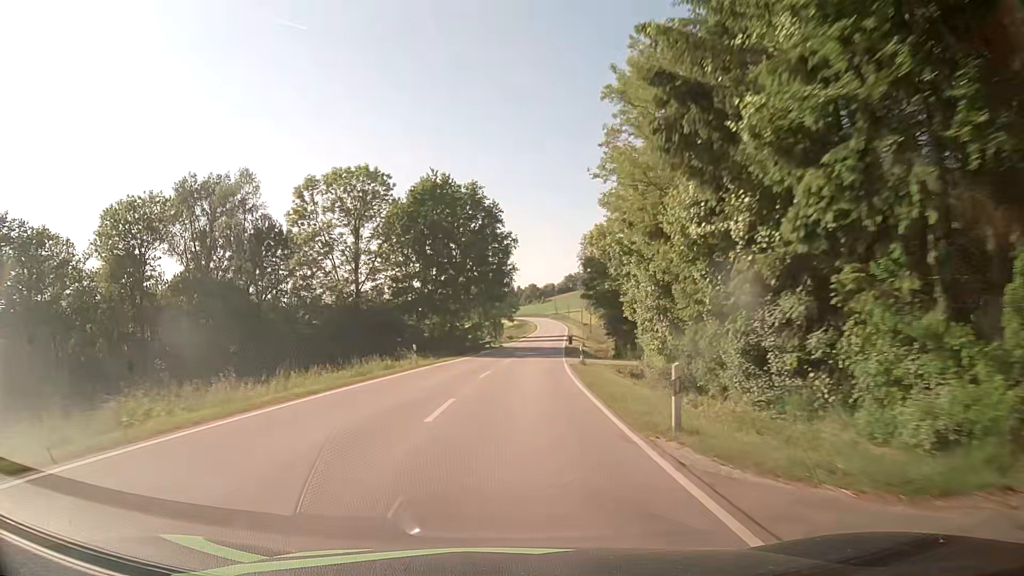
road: secondary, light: Day
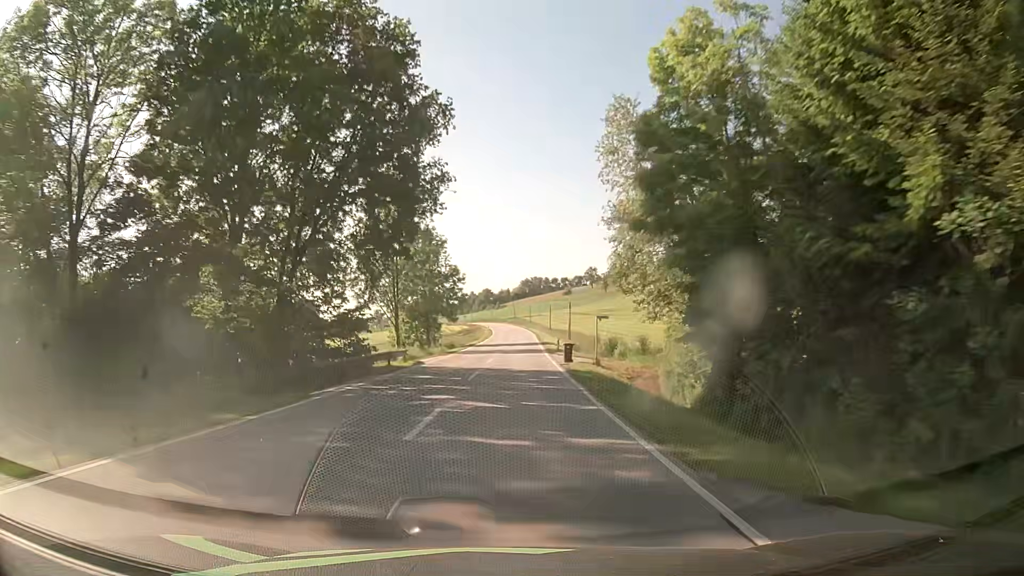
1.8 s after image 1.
(+1.7, +37.6) m; +4°
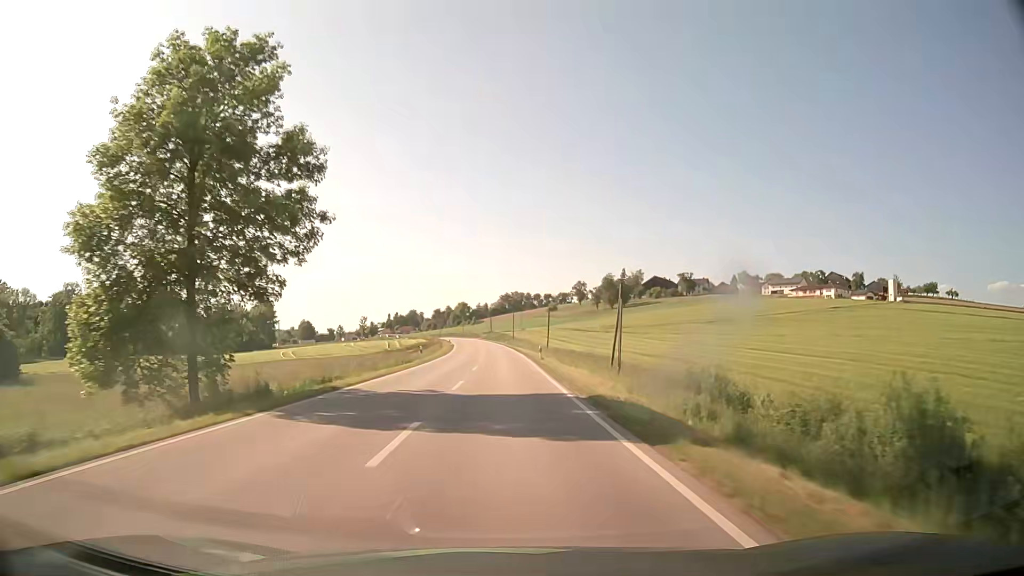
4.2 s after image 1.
(+1.1, +49.8) m; +2°
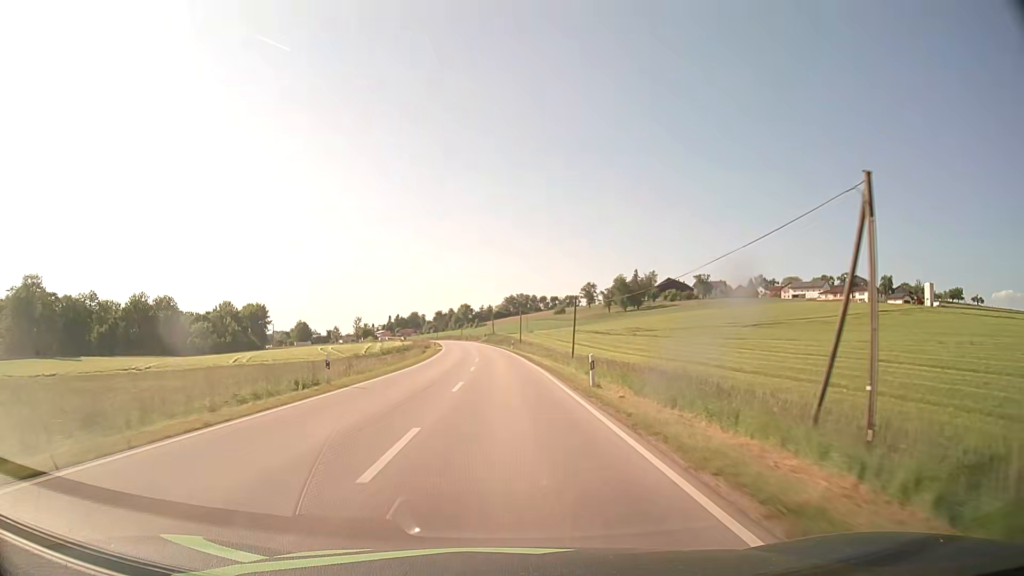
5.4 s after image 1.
(0.0, +24.7) m; 0°
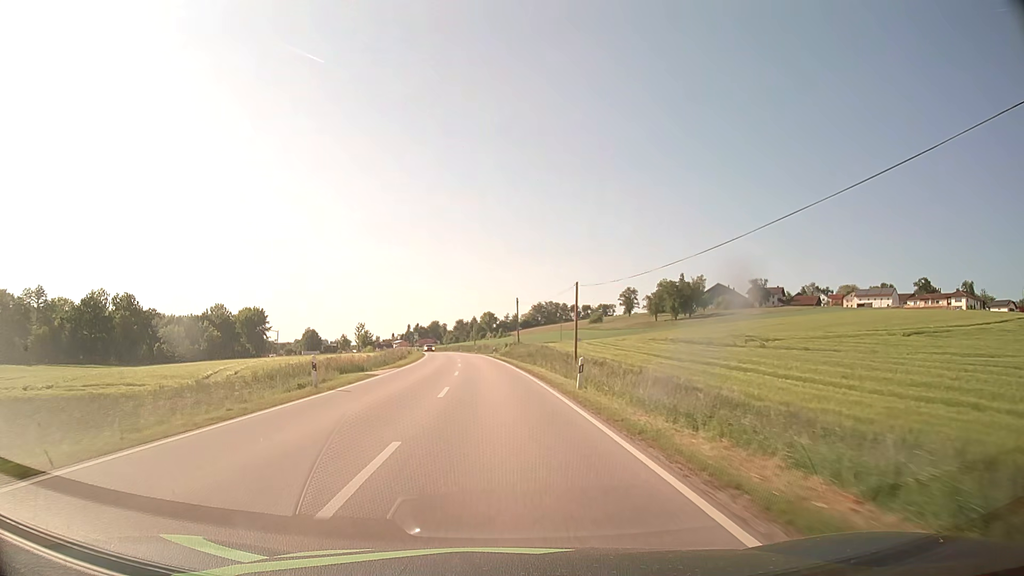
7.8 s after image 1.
(-0.6, +49.4) m; -2°
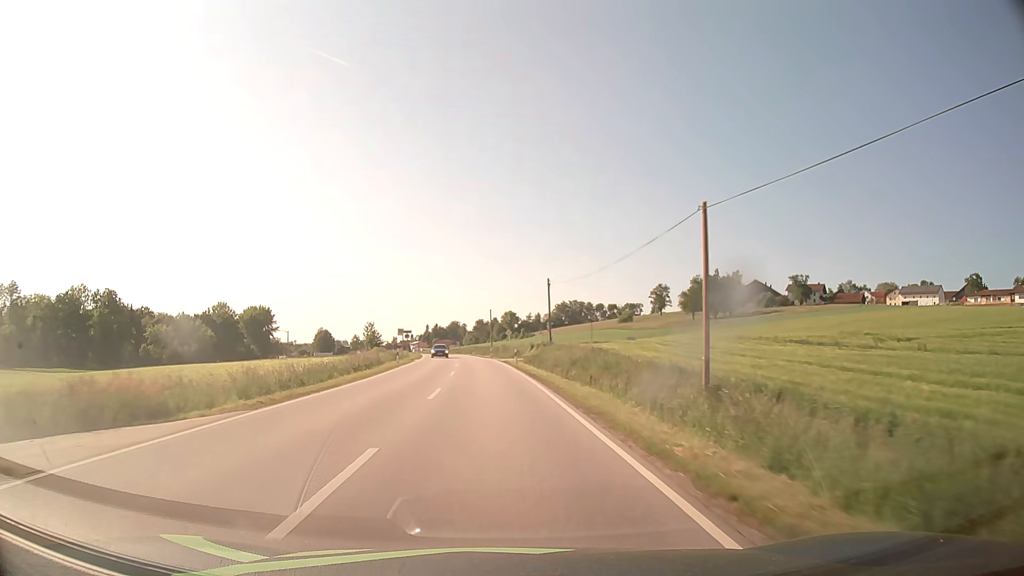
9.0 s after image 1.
(-0.3, +24.7) m; -2°
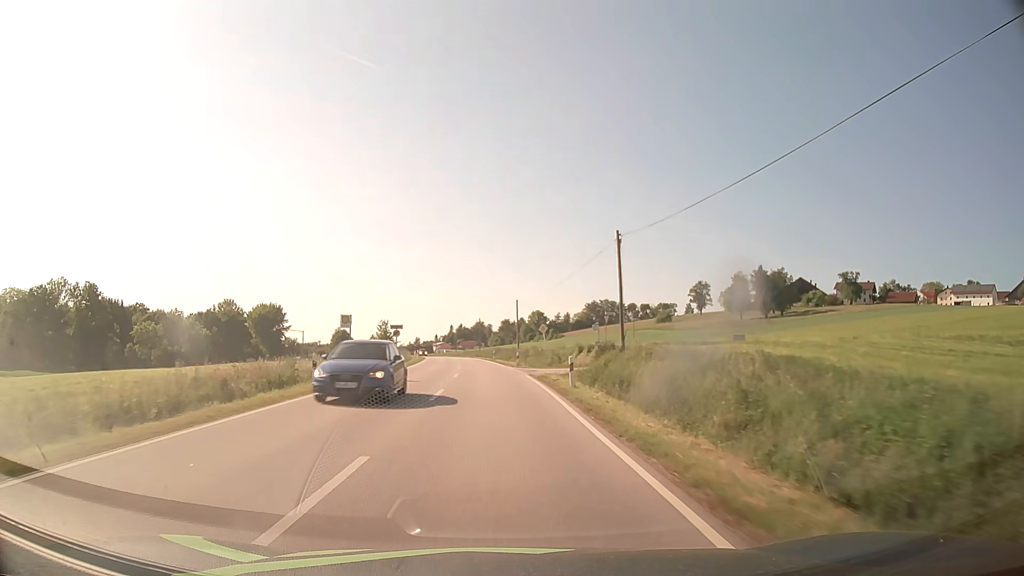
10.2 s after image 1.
(-0.5, +24.7) m; -2°
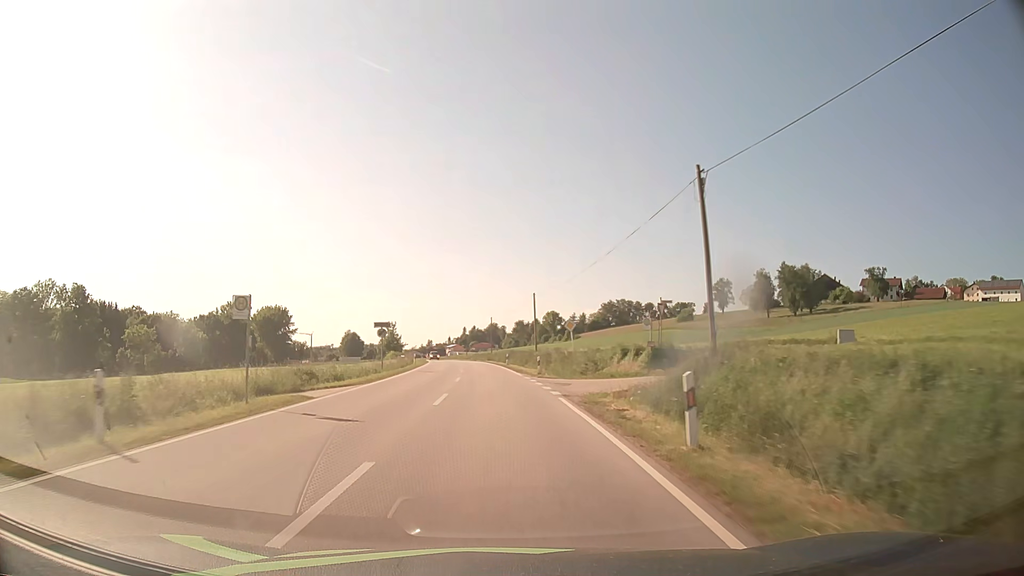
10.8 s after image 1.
(-0.1, +12.4) m; -1°
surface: asphalt
(0, +10) (0, +20) (-1, +30) (-1, +40) (-2, +50) (-2, +60) (-3, +70) (-4, +80) (-6, +90) (-7, +100) m
